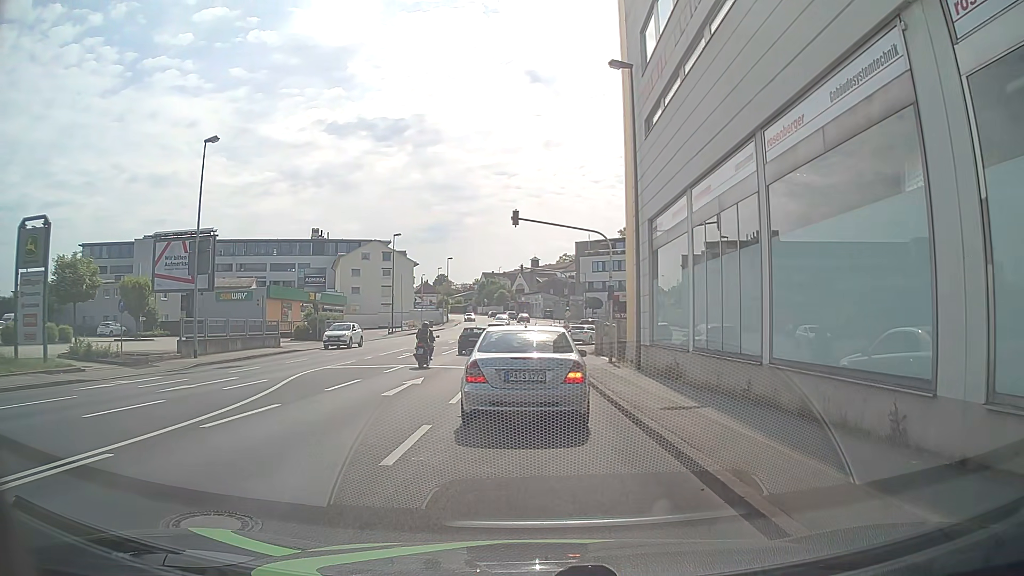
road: tertiary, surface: asphalt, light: Day
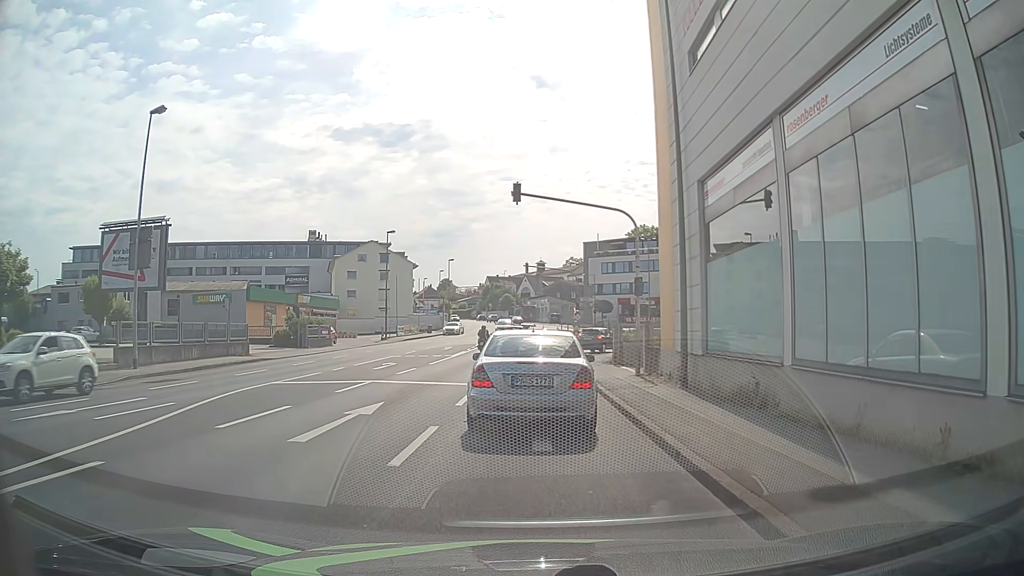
(0.0, +5.9) m; 0°
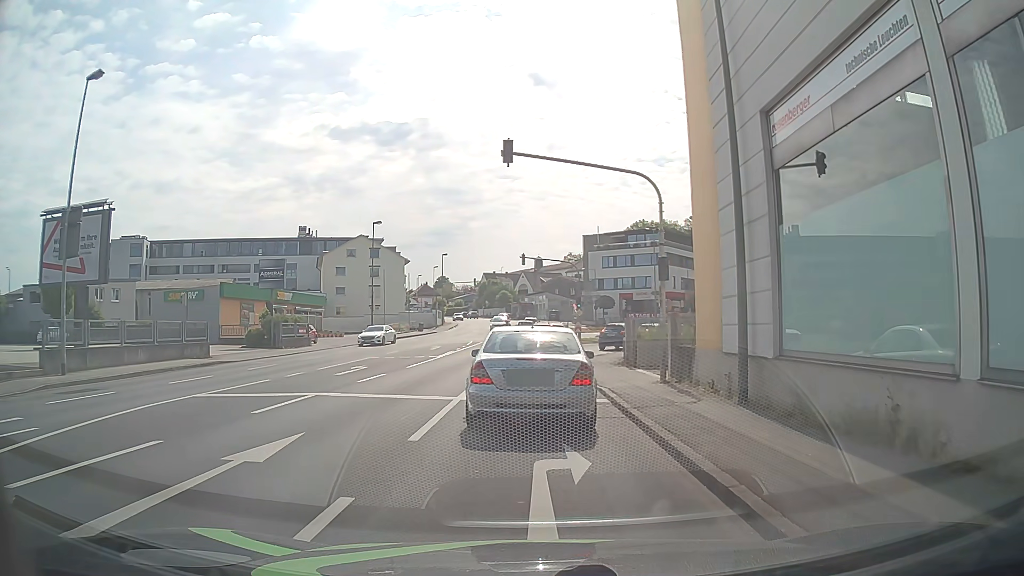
(0.0, +4.7) m; 0°
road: tertiary_link
(0, +10) (0, +20) (+1, +30) (+3, +40) (+8, +48) (+14, +57) (+19, +65) (+25, +73) (+31, +81) (+37, +89) m
